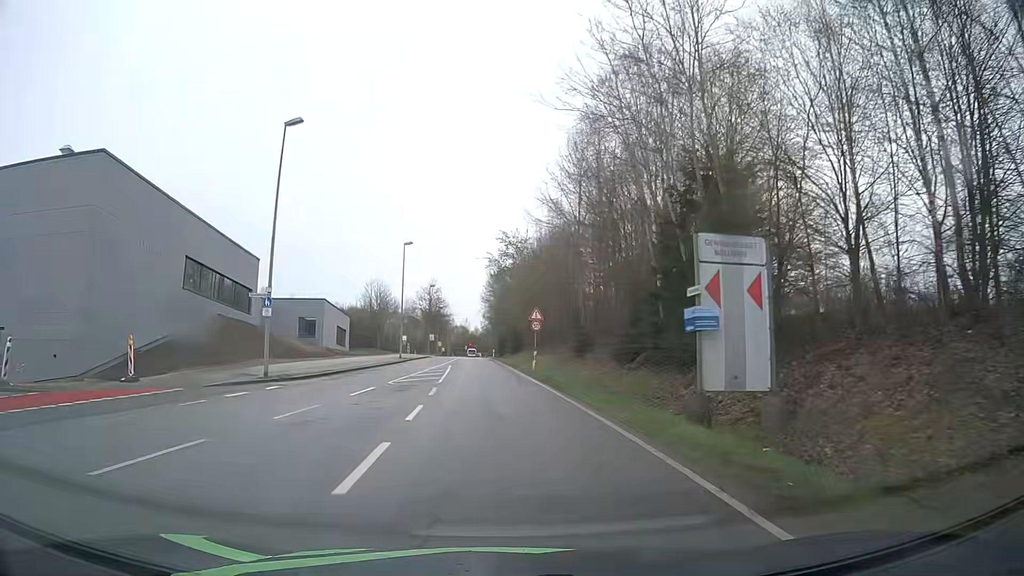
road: secondary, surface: asphalt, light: Day
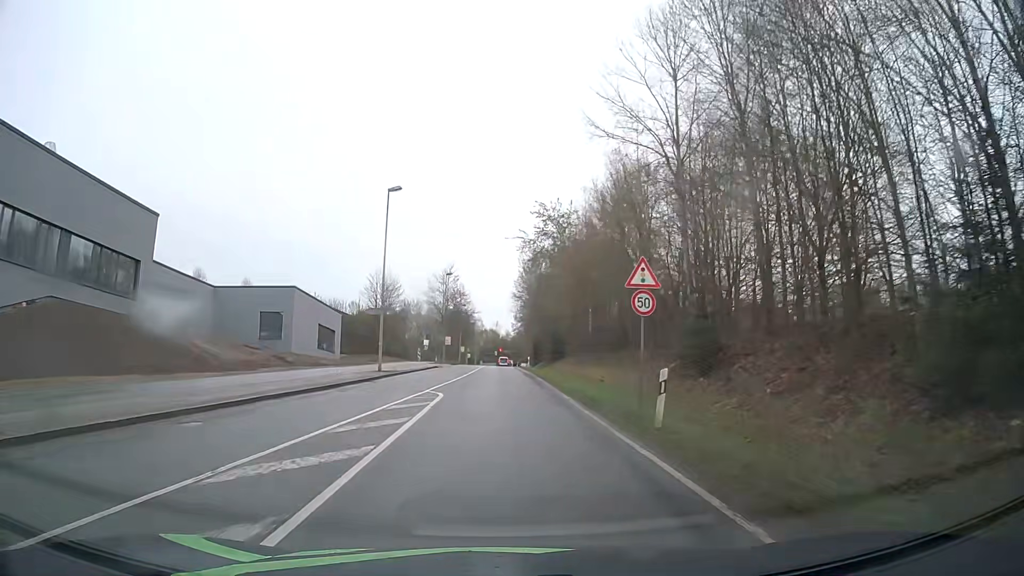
(-0.4, +23.0) m; -2°
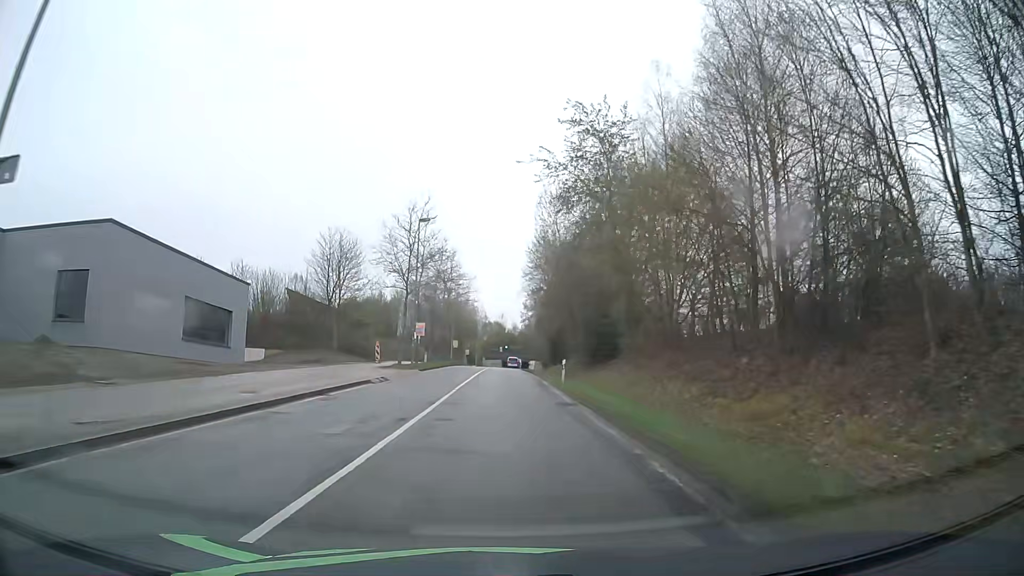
(-0.4, +30.7) m; -1°
(0, +10) (0, +20) (0, +30) (0, +40) (0, +50) (0, +60) (0, +70) (+1, +80) (+1, +90) (+1, +100) m
